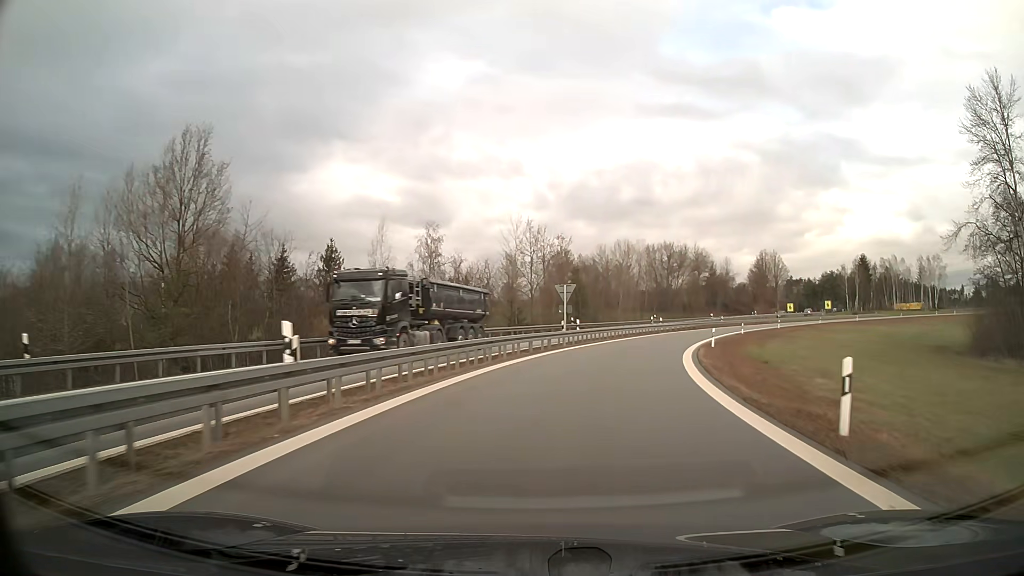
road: motorway_link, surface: asphalt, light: Day
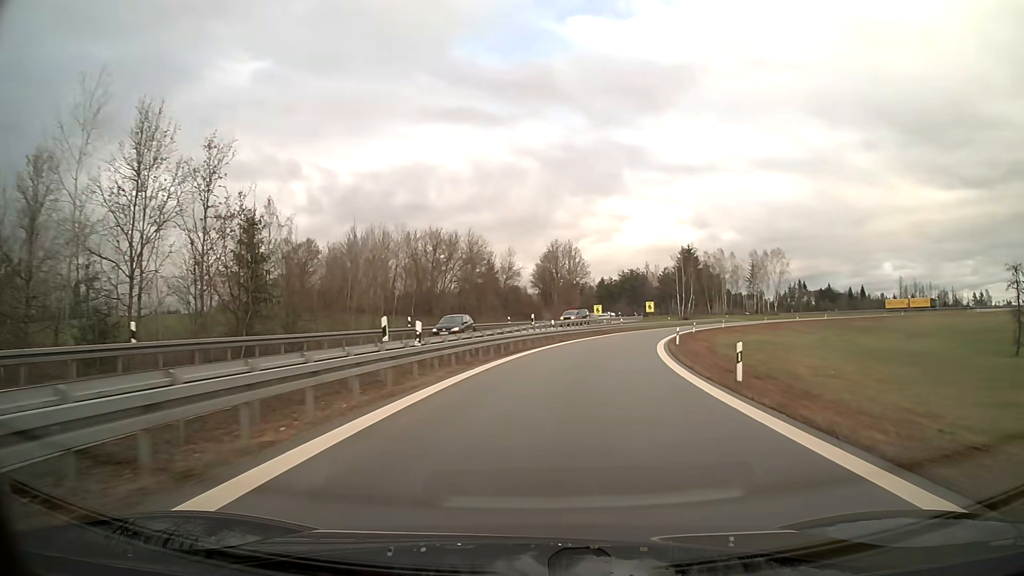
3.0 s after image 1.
(+7.8, +43.3) m; +20°
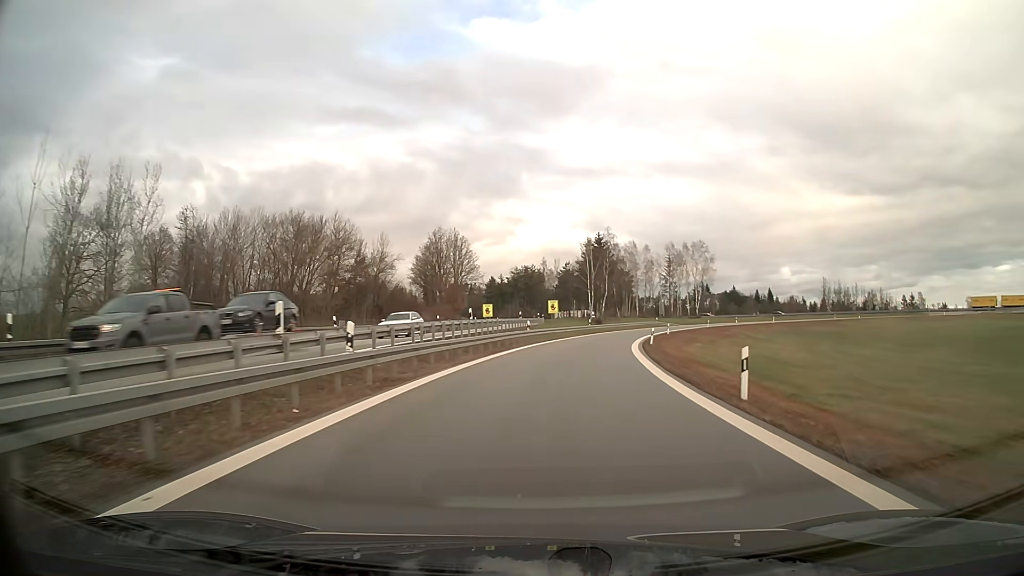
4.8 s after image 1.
(+2.2, +27.0) m; +9°
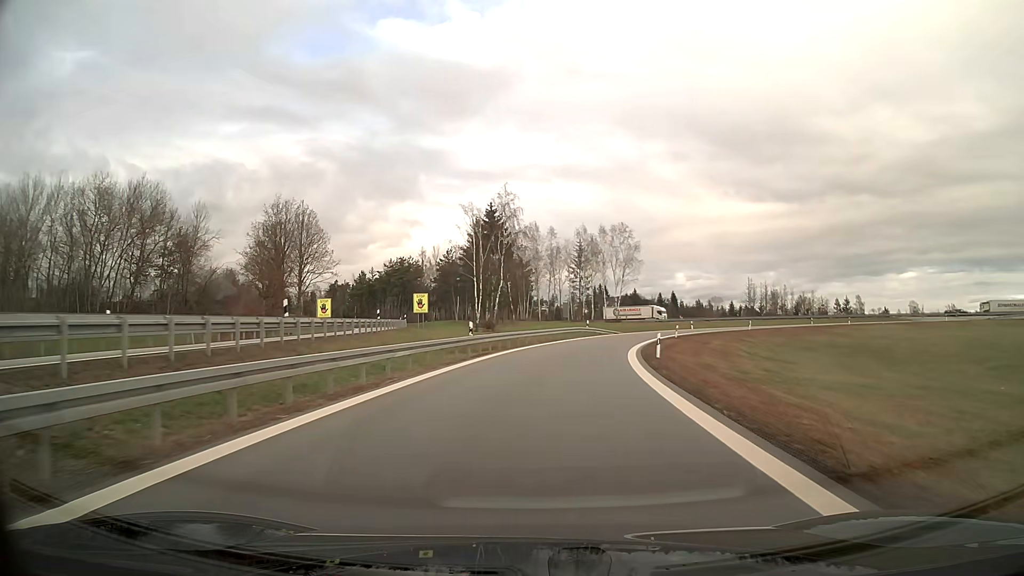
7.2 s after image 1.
(+3.0, +36.6) m; +9°
